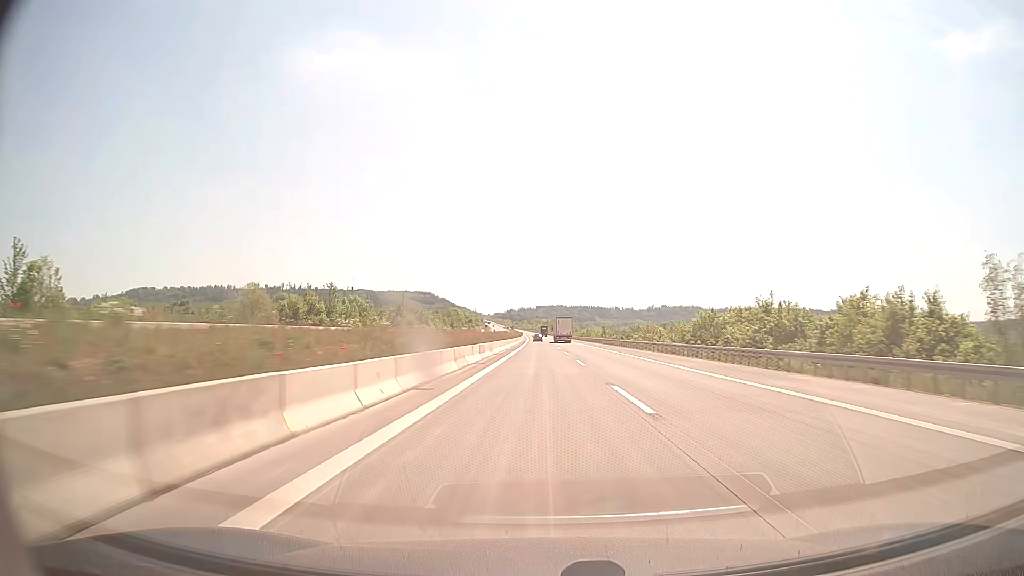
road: motorway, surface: concrete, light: Day
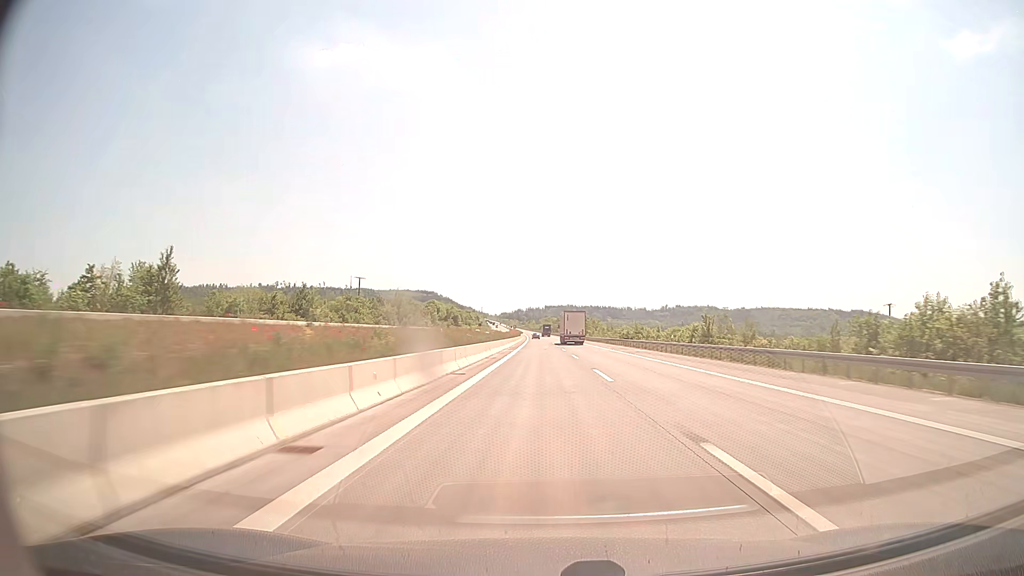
(-0.7, +99.0) m; -1°
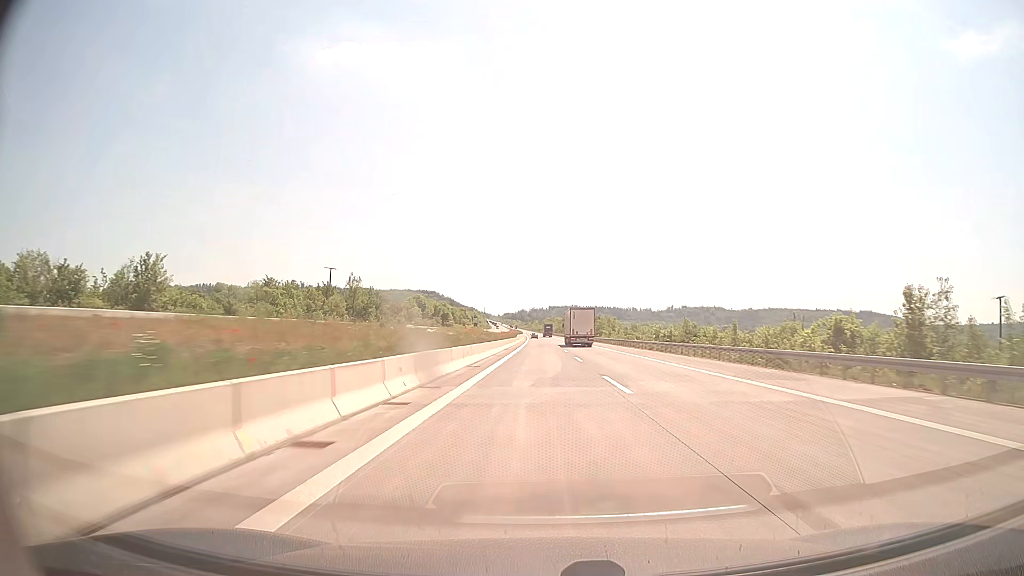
(-0.1, +39.6) m; 0°
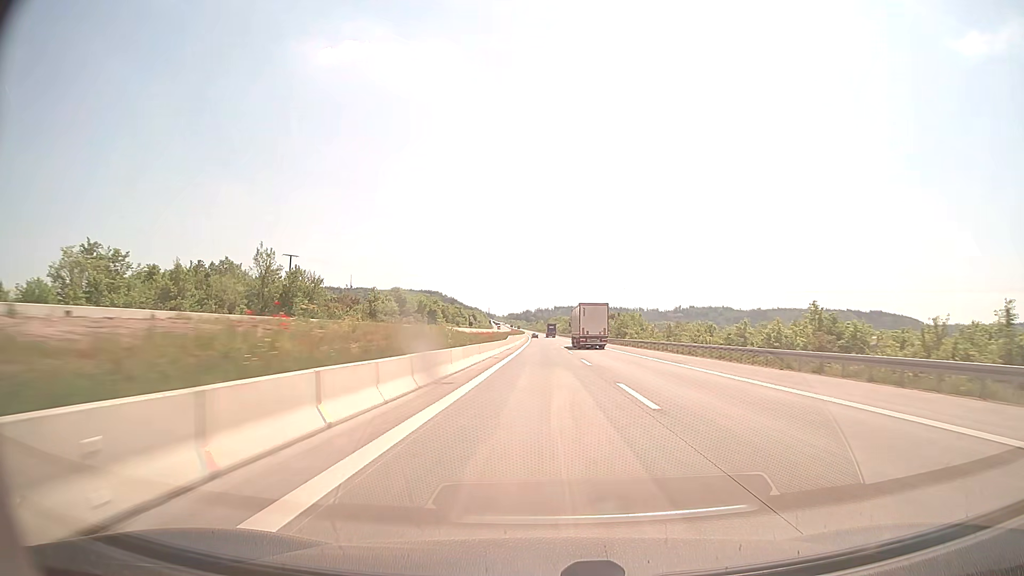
(-0.1, +39.6) m; 0°
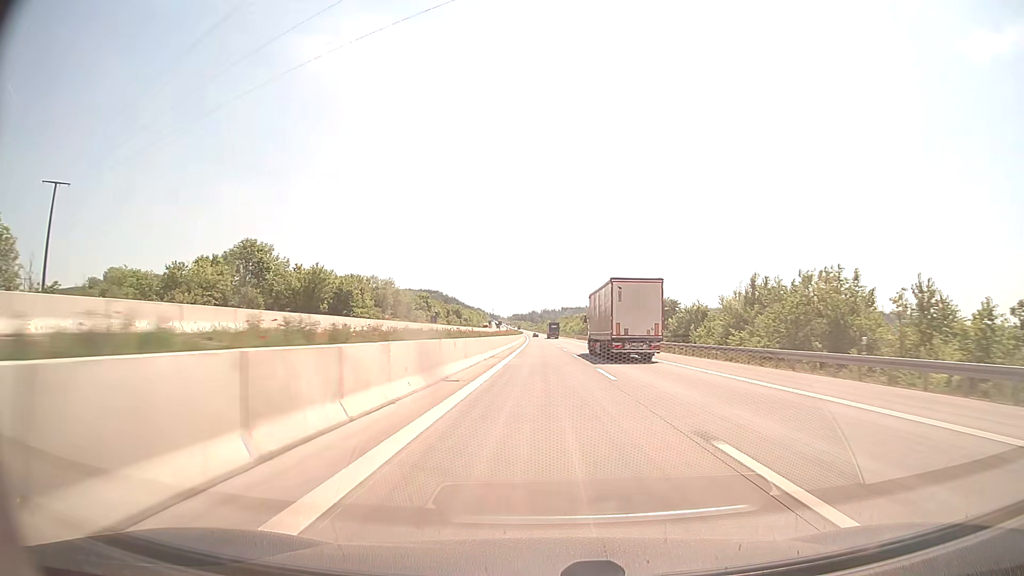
(-0.6, +99.0) m; -1°
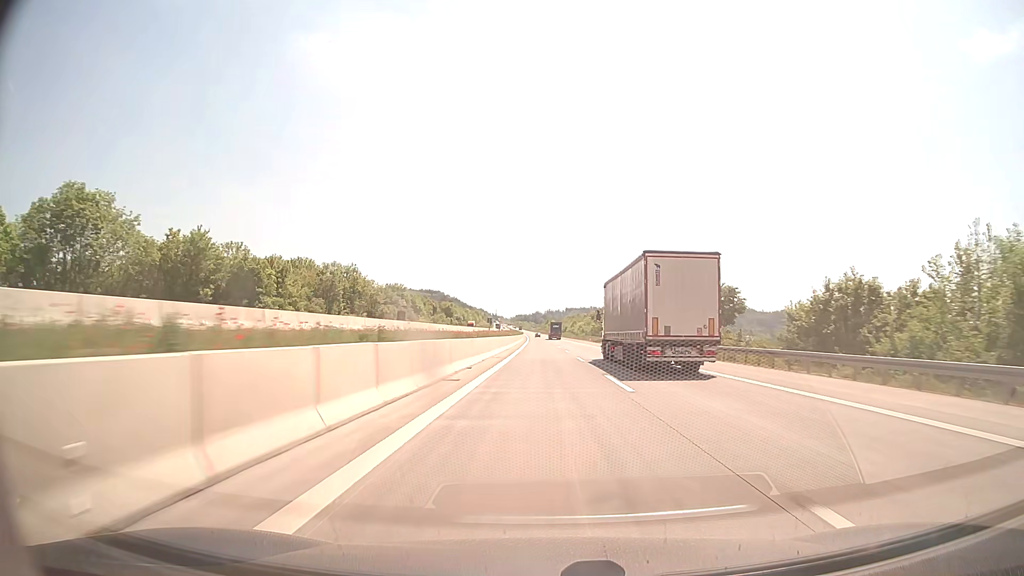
(-0.1, +39.6) m; 0°
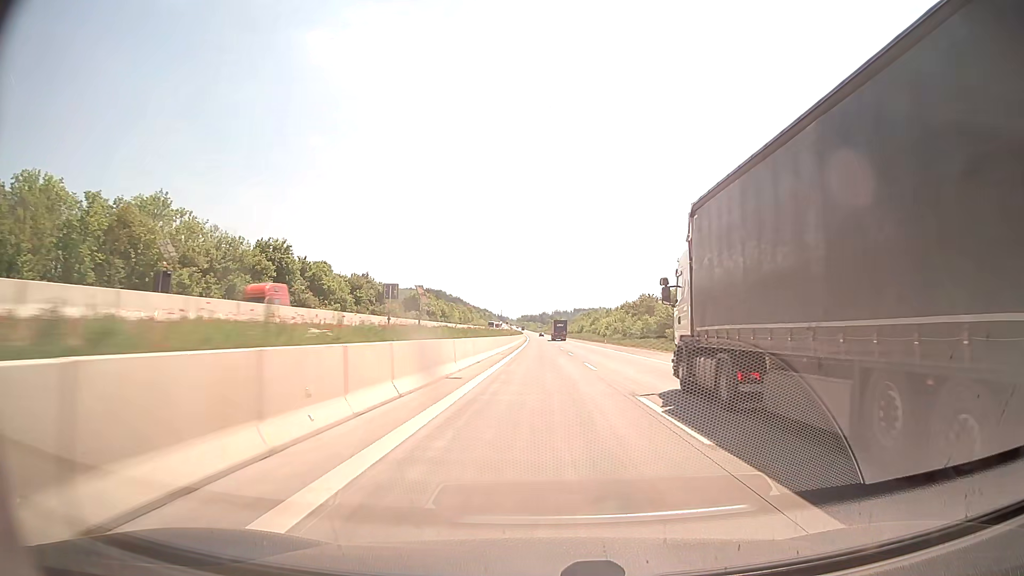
(-0.4, +79.2) m; -1°
